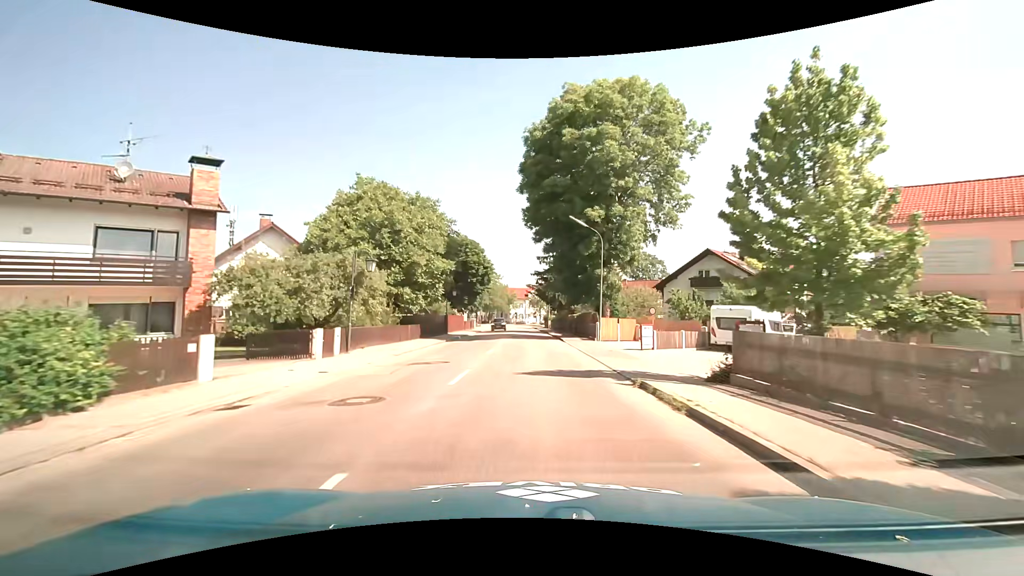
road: tertiary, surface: asphalt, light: Day
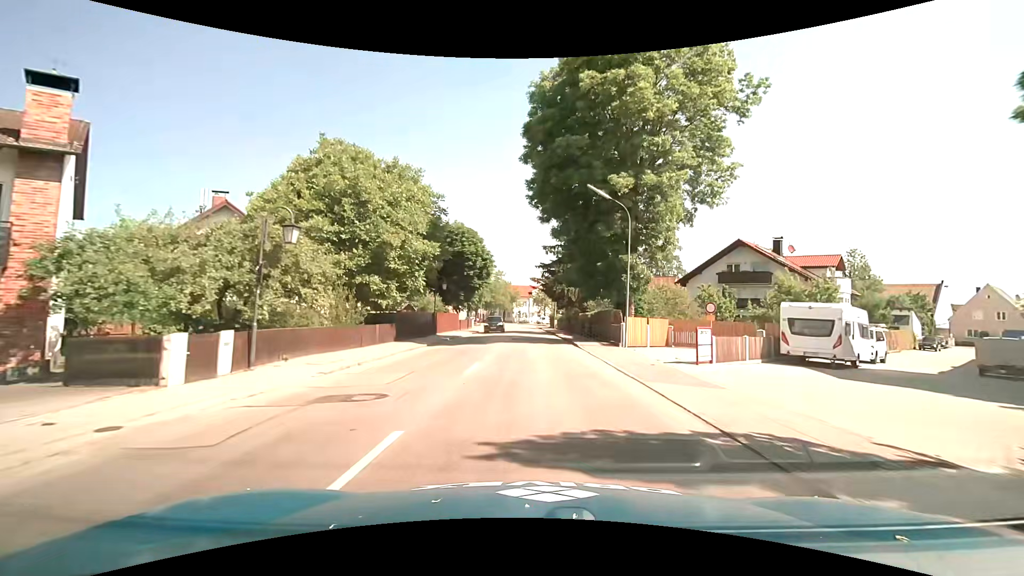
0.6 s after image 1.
(-0.1, +7.5) m; -1°
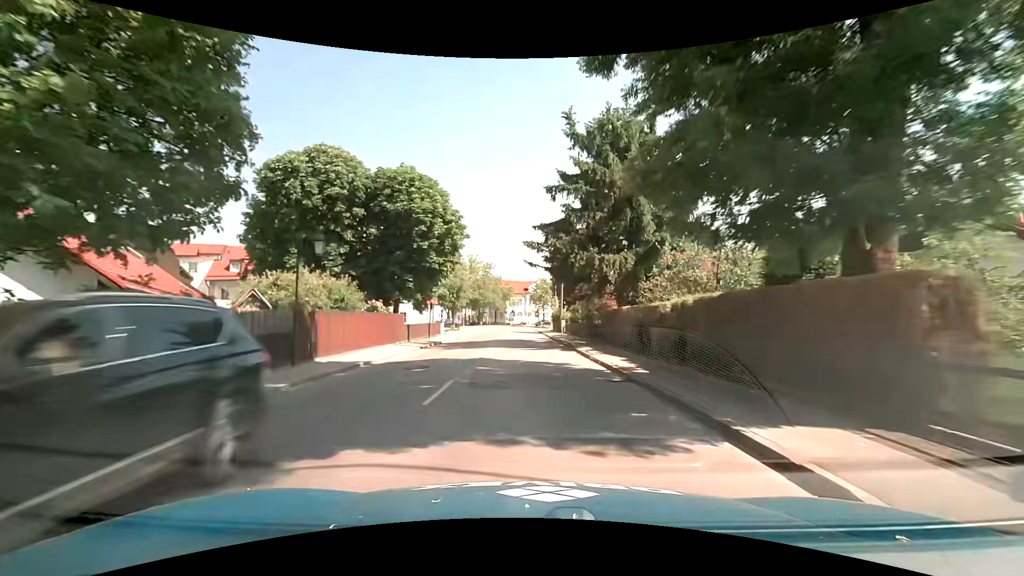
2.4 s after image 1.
(+0.2, +22.2) m; +1°
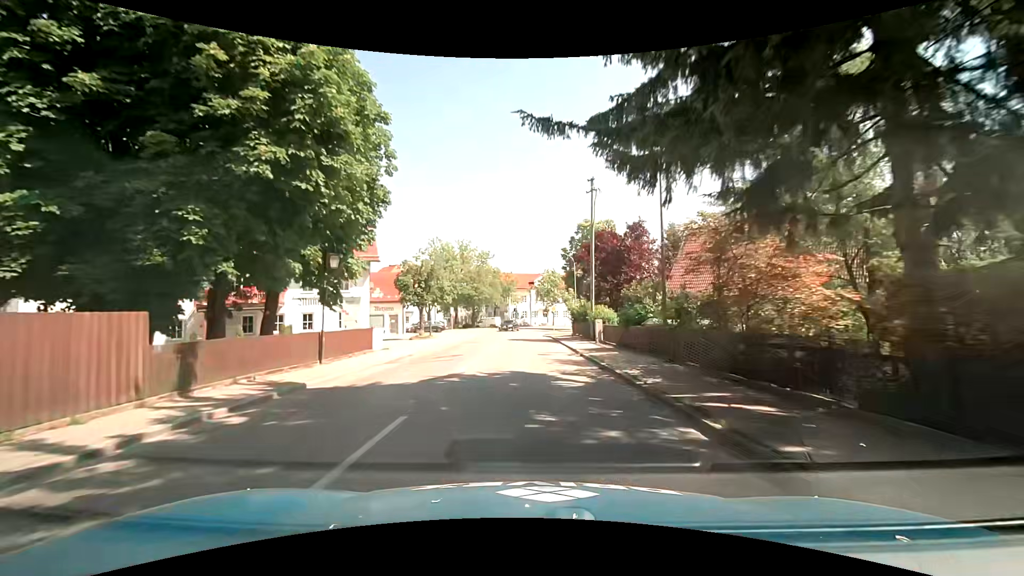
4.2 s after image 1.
(-0.1, +21.8) m; -1°
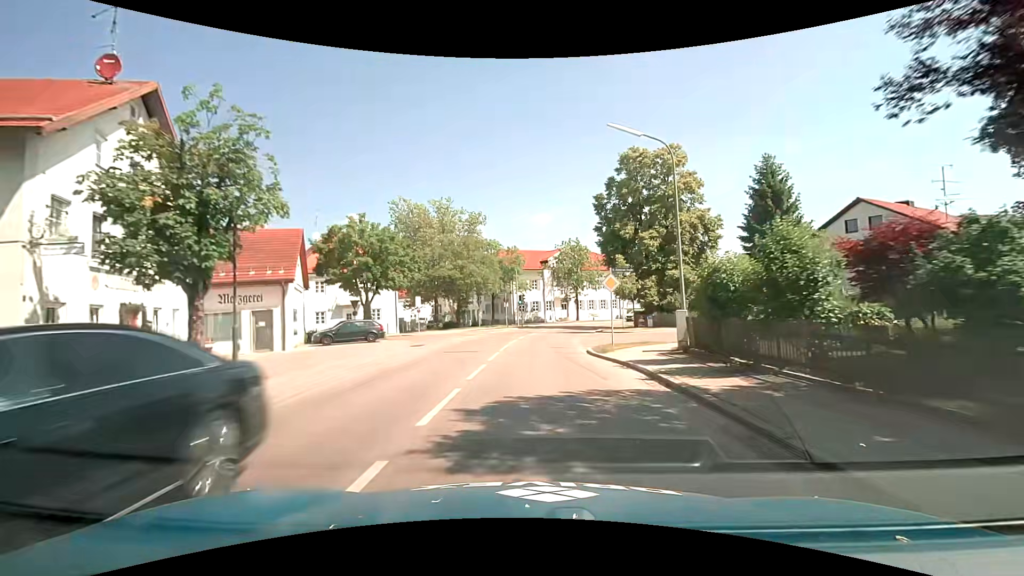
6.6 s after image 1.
(-0.3, +29.5) m; -1°
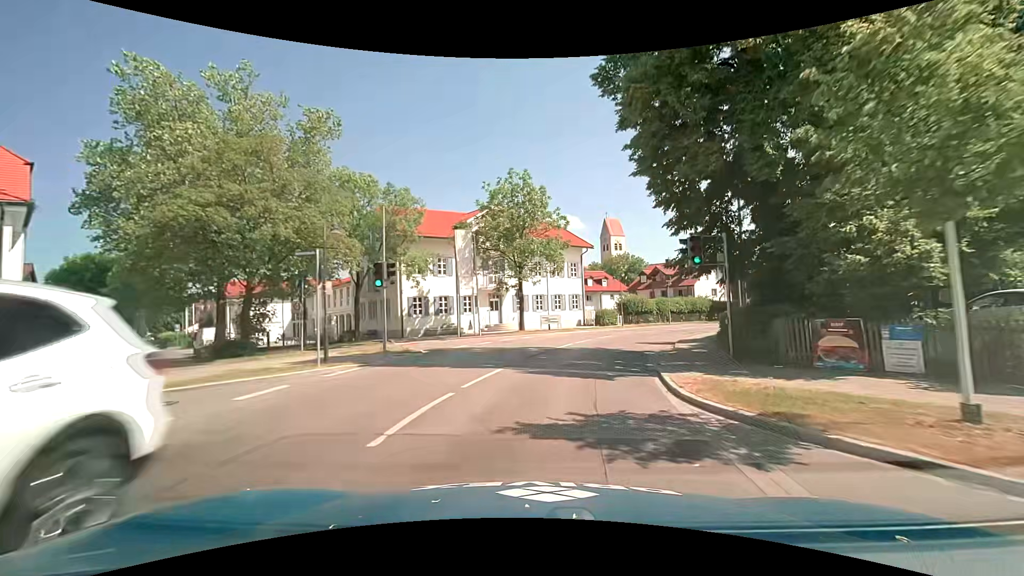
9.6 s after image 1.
(+1.1, +32.5) m; +8°
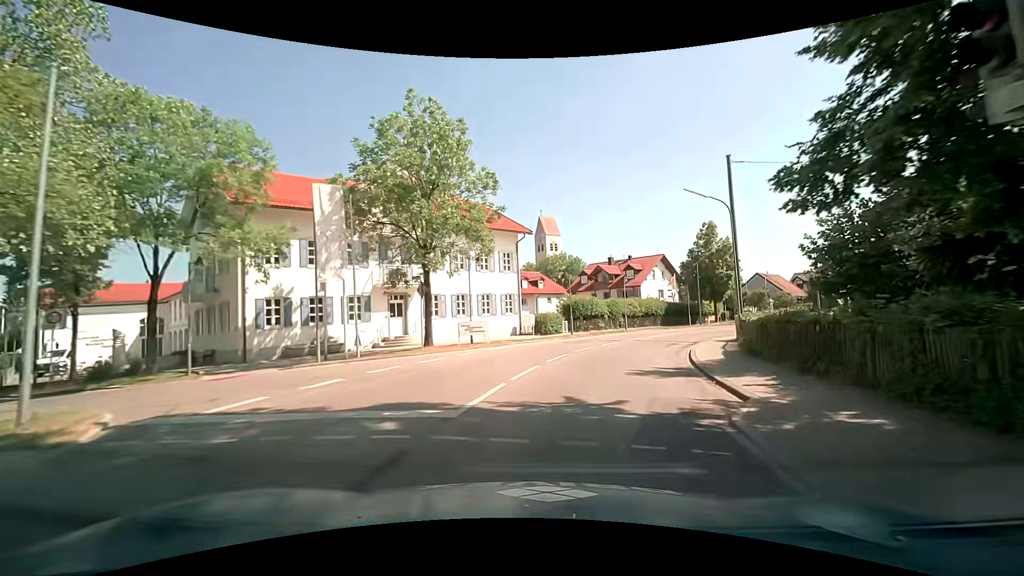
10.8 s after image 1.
(+0.8, +12.0) m; +7°
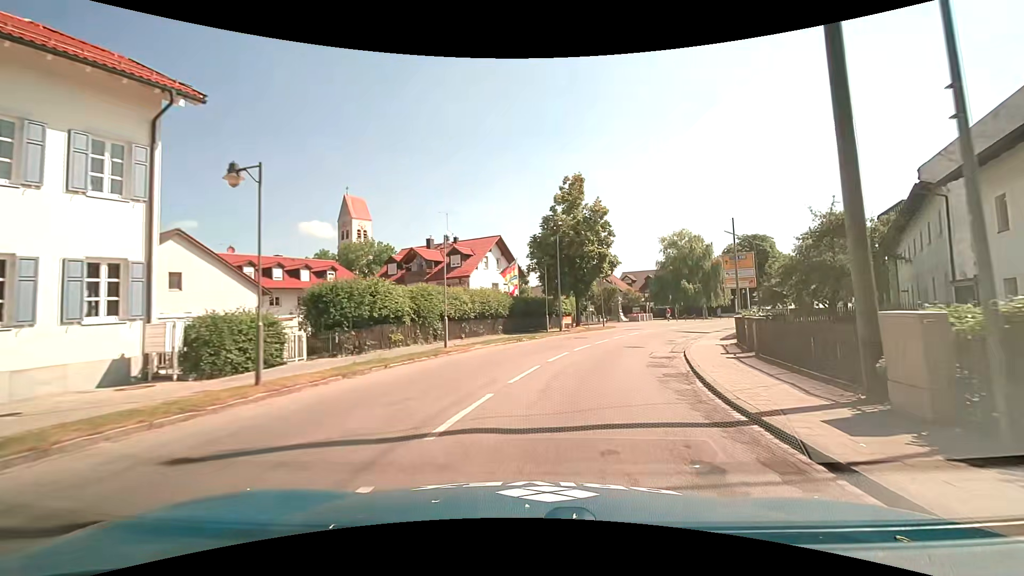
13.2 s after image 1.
(+4.1, +22.6) m; +21°
(+1, +10) (+3, +20) (+7, +29) (+11, +38) (+16, +47) (+21, +55) (+27, +63) (+33, +71) (+40, +79) (+47, +86) m
